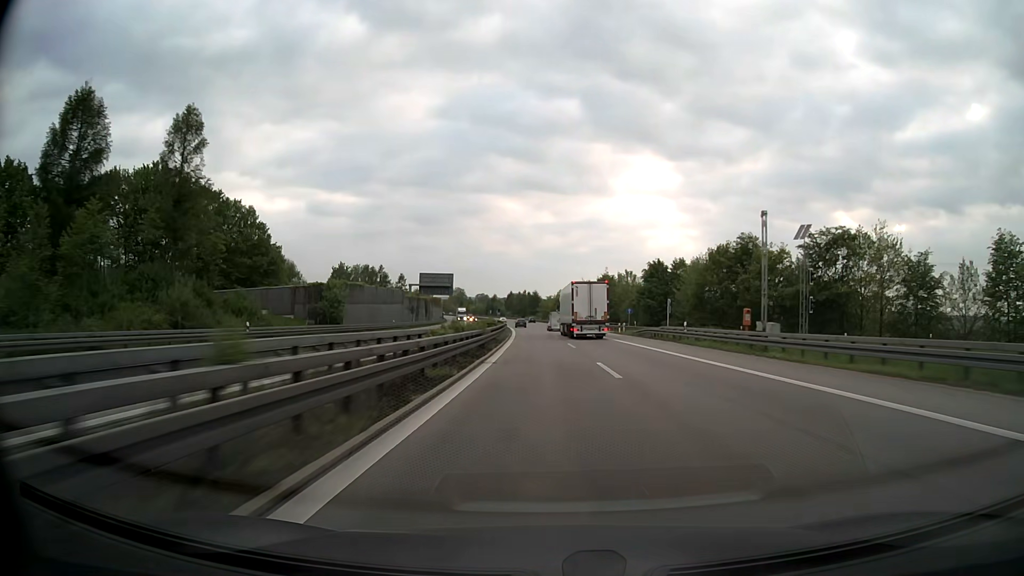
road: motorway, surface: asphalt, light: Day
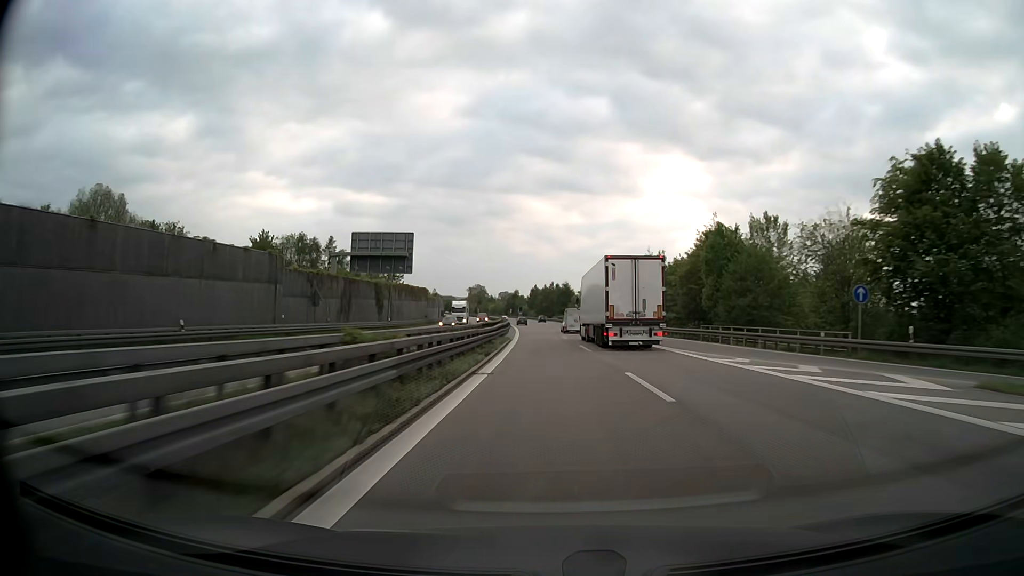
(-1.5, +59.4) m; -3°
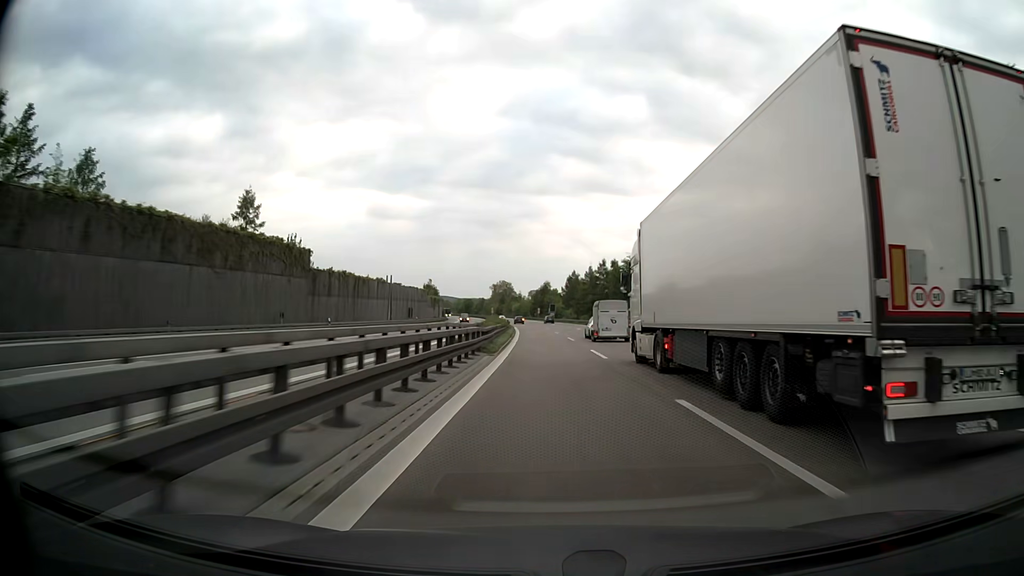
(-1.9, +78.2) m; -3°
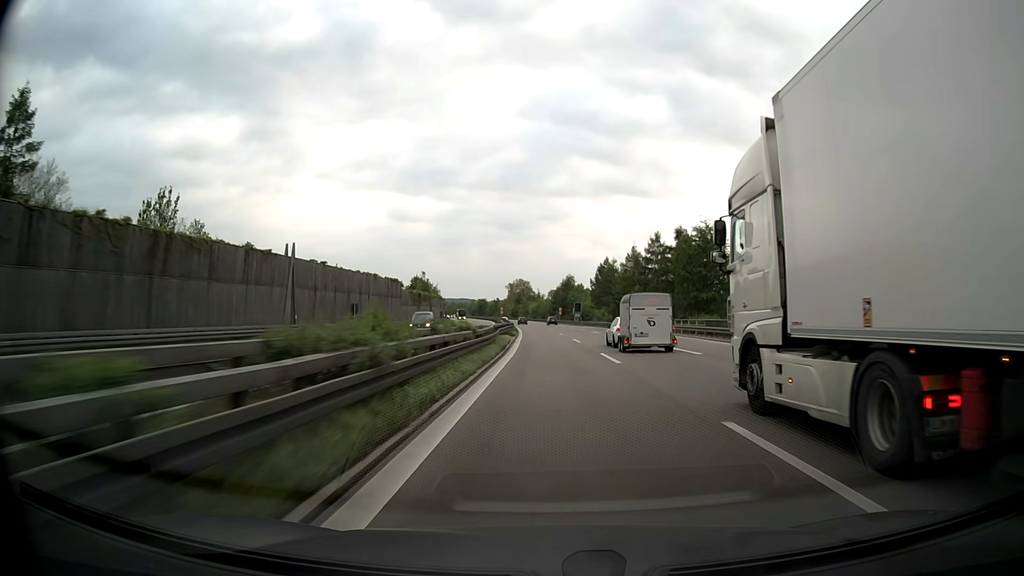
(-0.5, +38.6) m; -2°
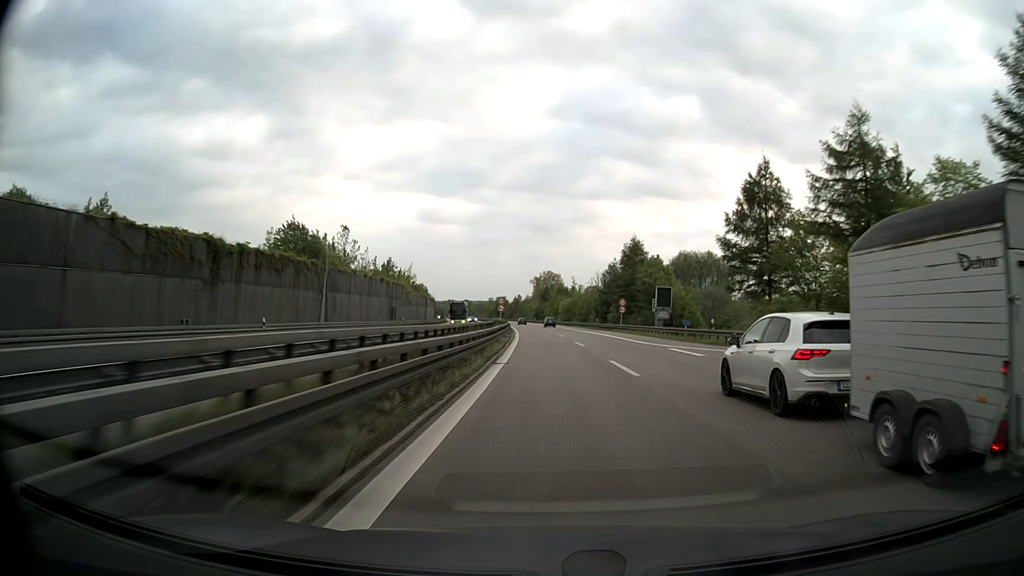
(-1.8, +76.5) m; -3°
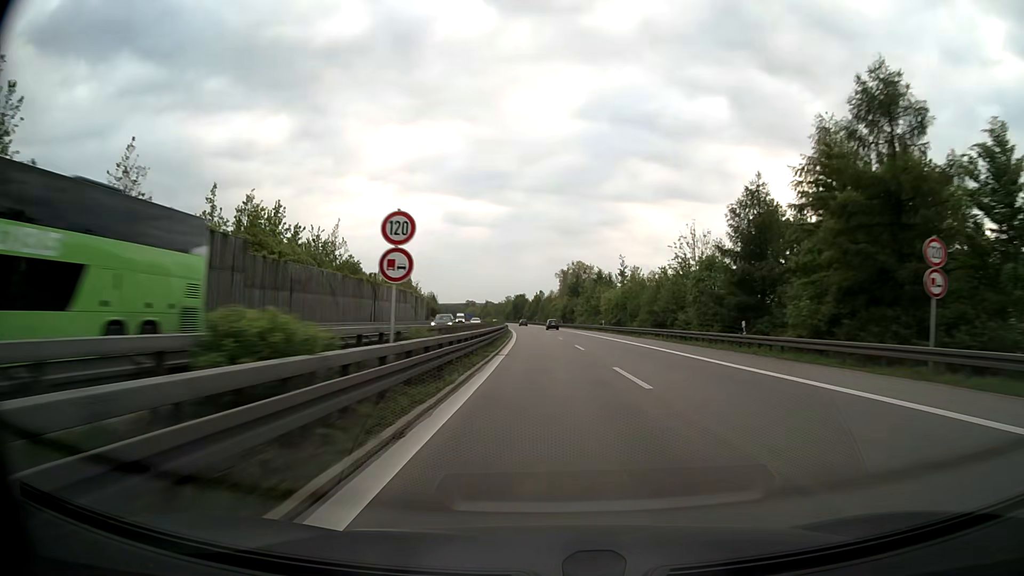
(-1.1, +57.1) m; -2°
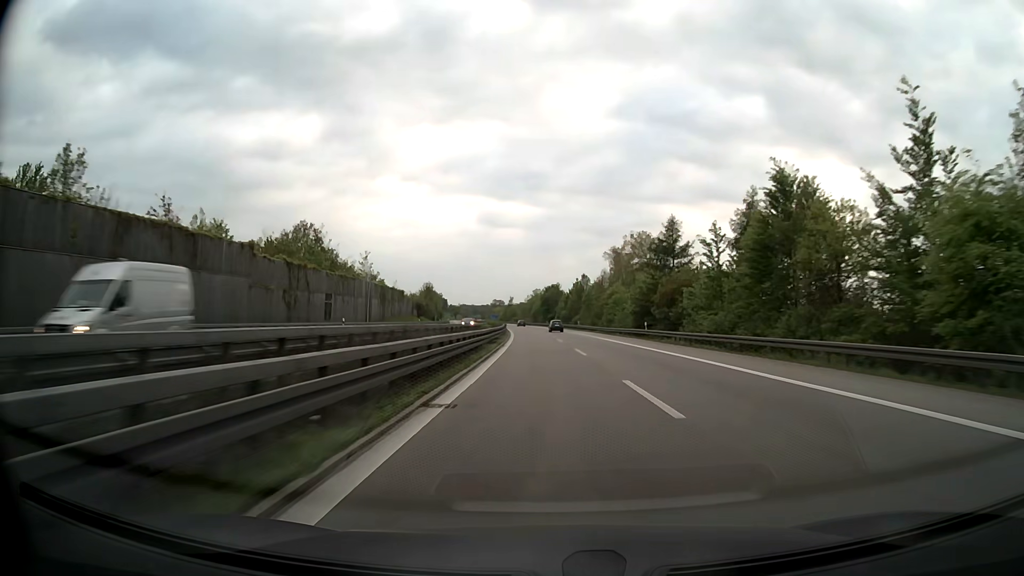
(-2.1, +76.5) m; -3°
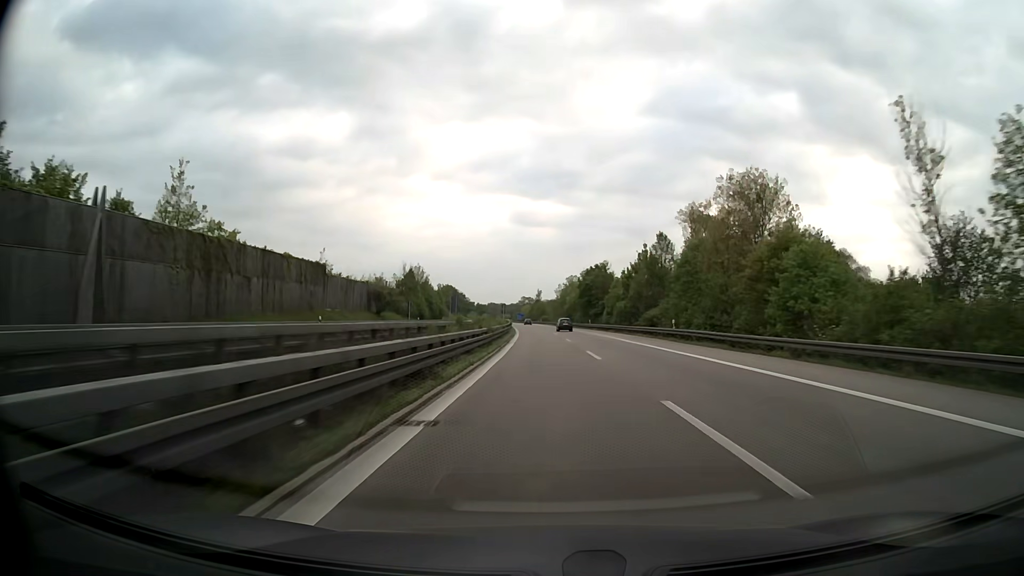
(-1.3, +58.6) m; -3°
(0, +10) (0, +20) (0, +30) (0, +40) (-1, +50) (-1, +60) (-1, +70) (-2, +80) (-2, +90) (-3, +100) m
